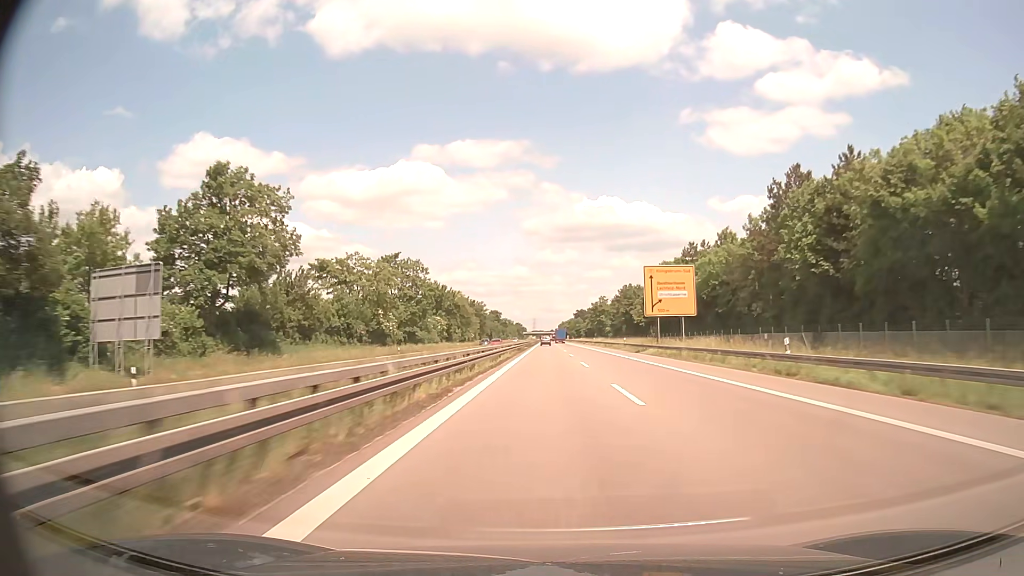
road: trunk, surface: asphalt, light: Day
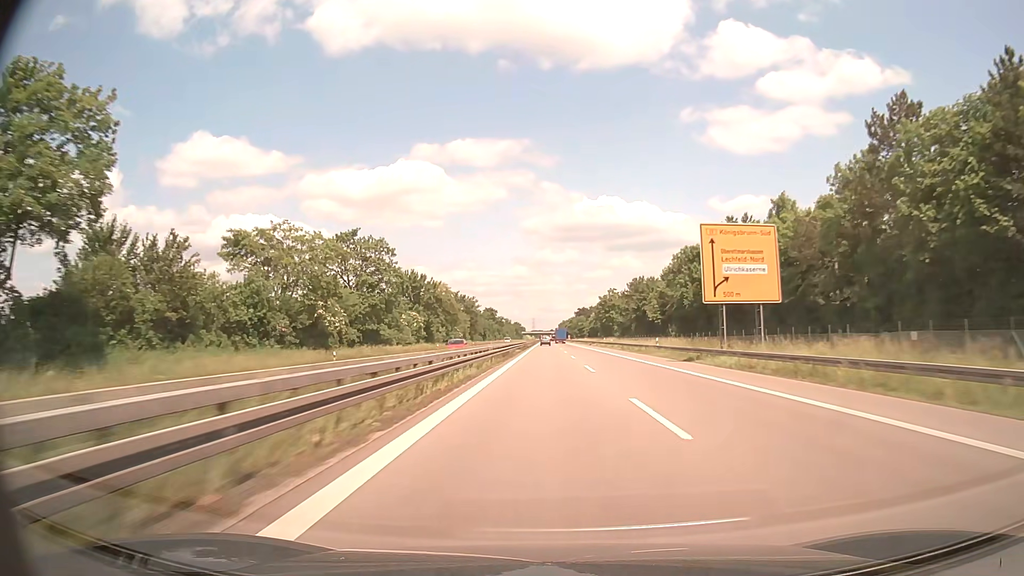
(0.0, +22.6) m; 0°
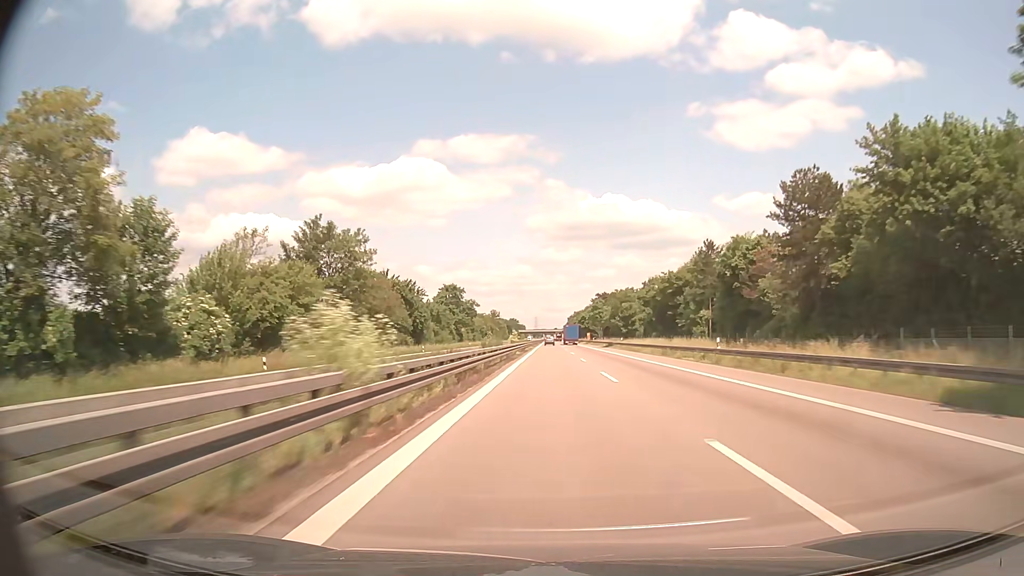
(-0.4, +113.9) m; 0°
(0, +10) (0, +20) (0, +30) (0, +40) (0, +50) (0, +60) (0, +70) (0, +80) (0, +90) (0, +100) m
